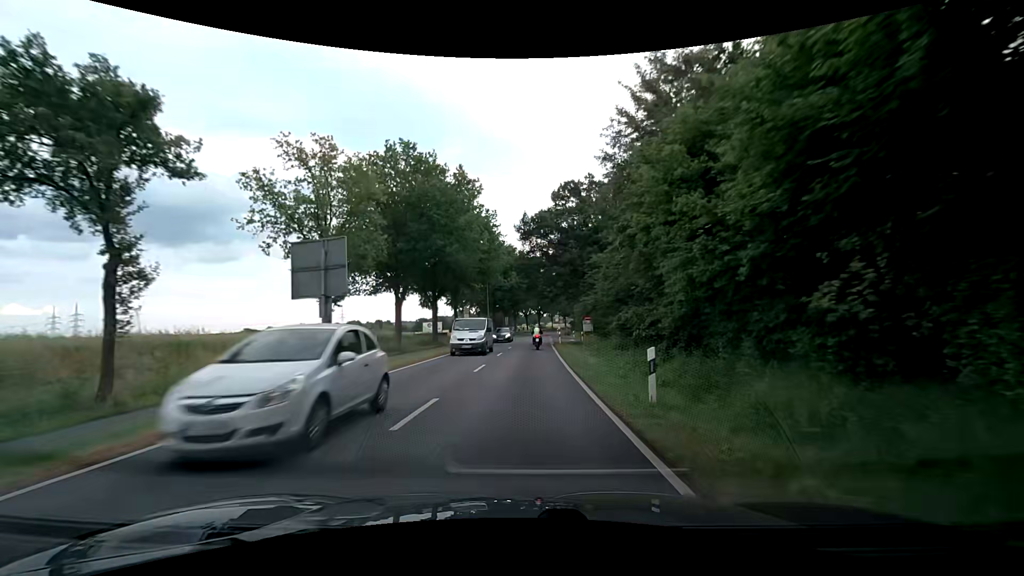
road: secondary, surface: asphalt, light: Day
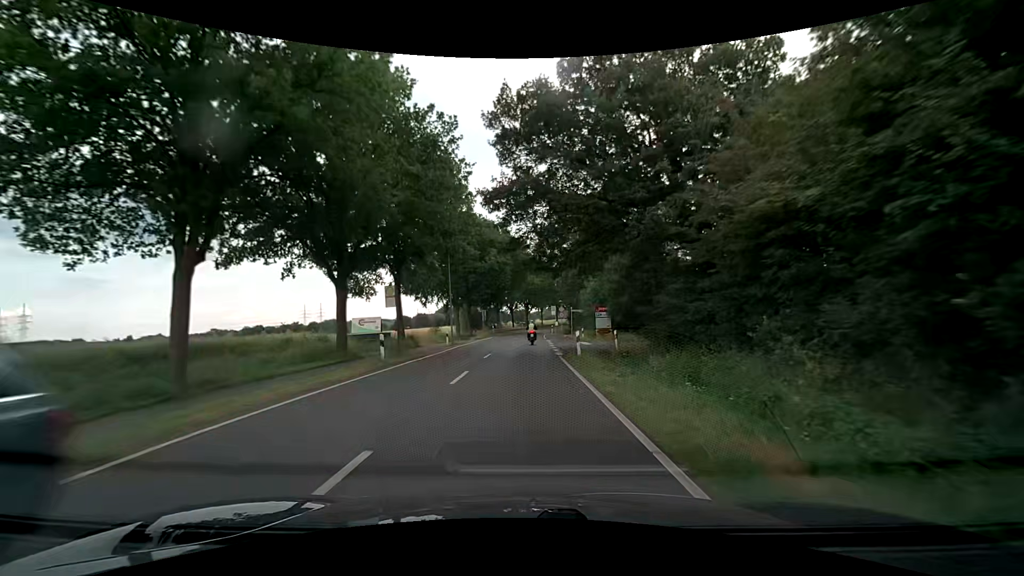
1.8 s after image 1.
(+0.2, +22.7) m; +1°
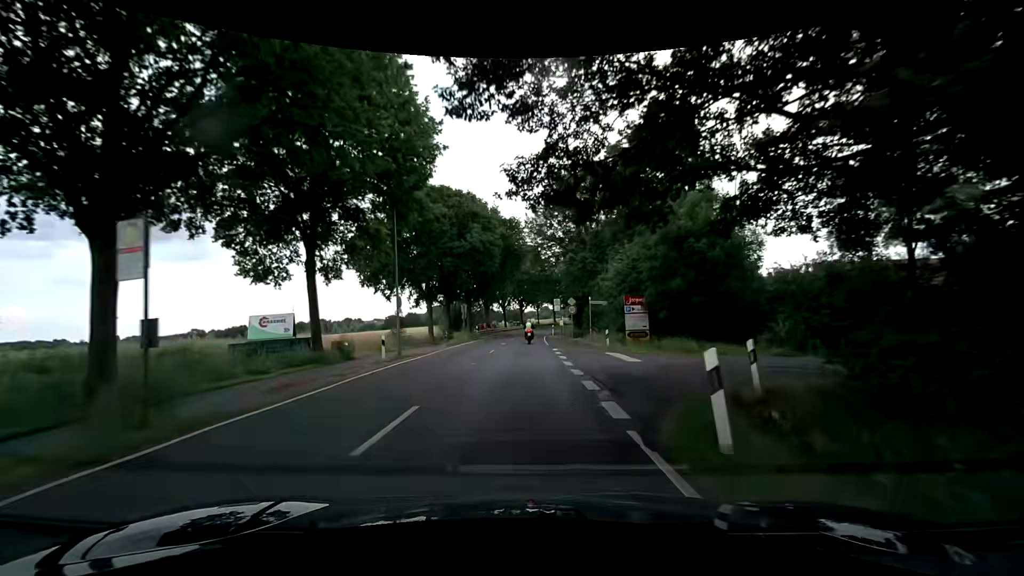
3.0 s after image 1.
(+0.1, +15.2) m; 0°
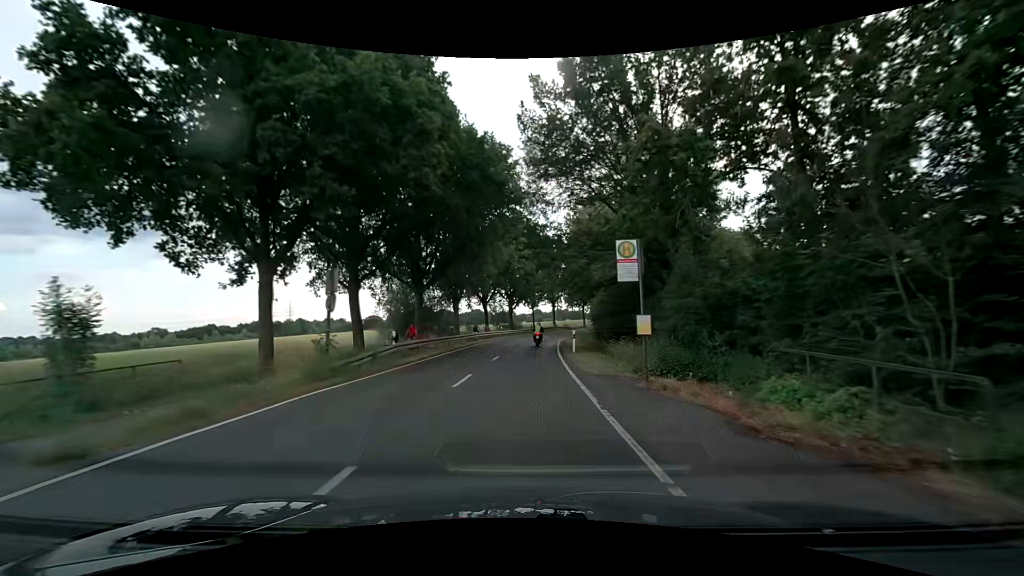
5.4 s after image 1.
(+0.3, +30.4) m; +1°
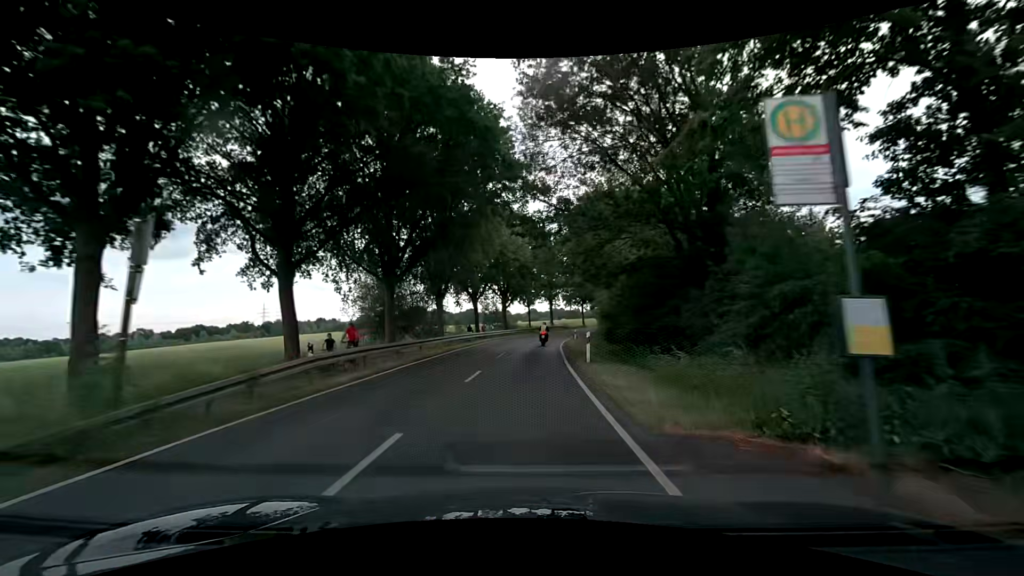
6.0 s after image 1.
(0.0, +7.6) m; 0°
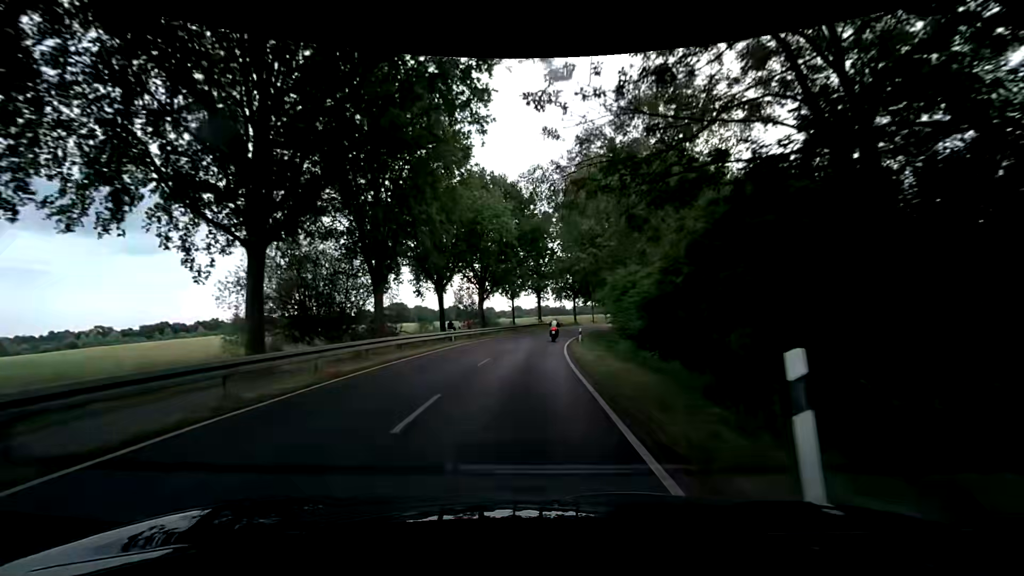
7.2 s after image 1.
(+0.2, +15.2) m; +2°
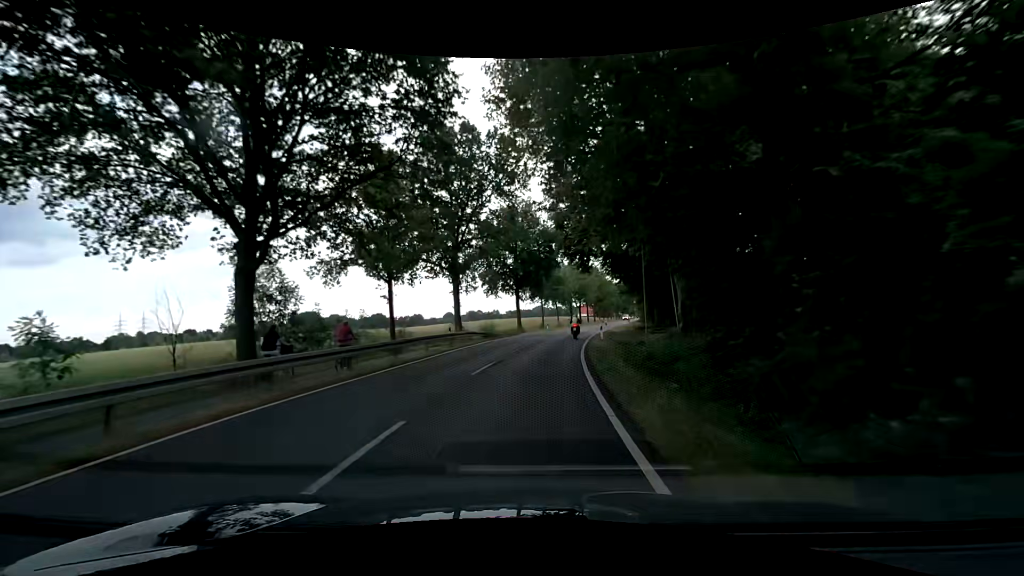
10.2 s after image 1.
(+2.4, +37.9) m; +7°
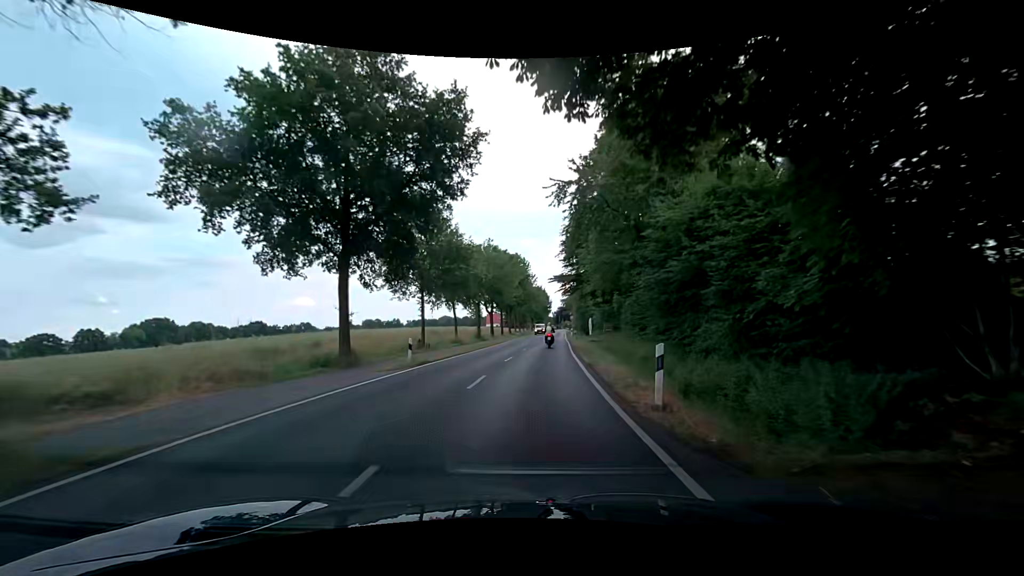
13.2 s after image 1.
(+3.4, +37.6) m; +10°
(0, +10) (+1, +20) (+2, +30) (+3, +40) (+3, +50) (+4, +60) (+5, +70) (+6, +80) (+7, +90) (+8, +100) m
